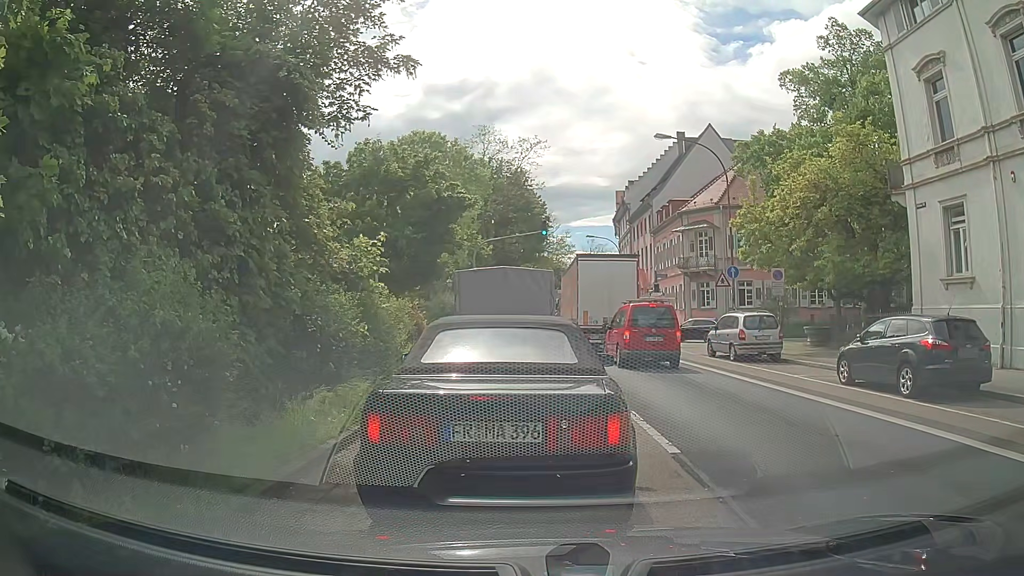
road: primary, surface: asphalt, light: Day
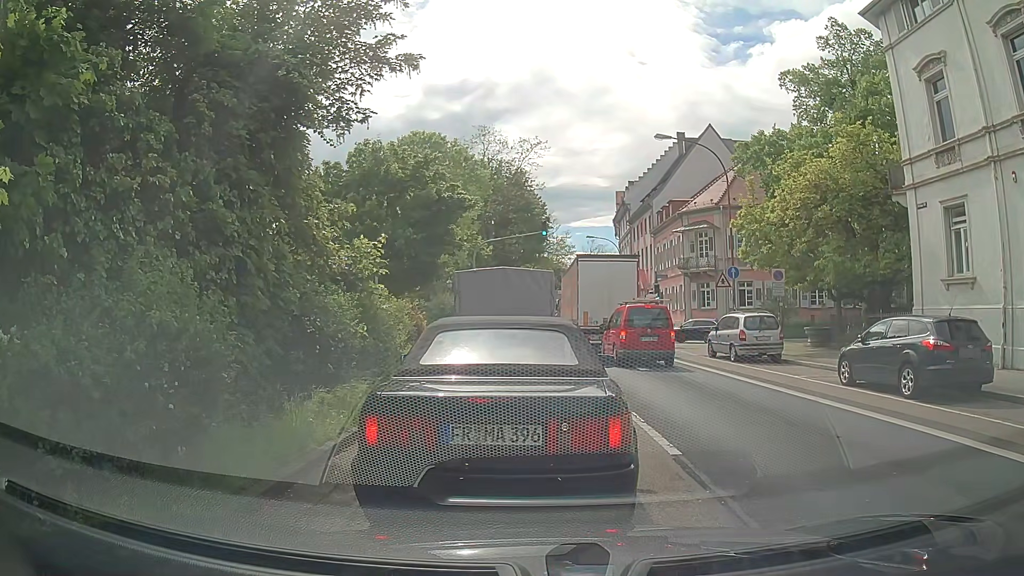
(0.0, +0.1) m; 0°
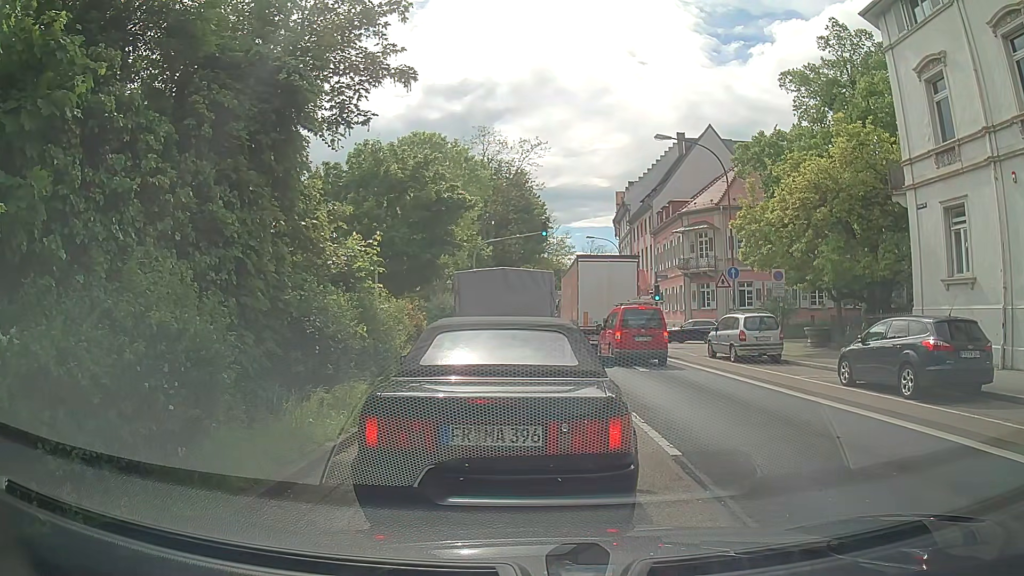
(0.0, +0.1) m; 0°
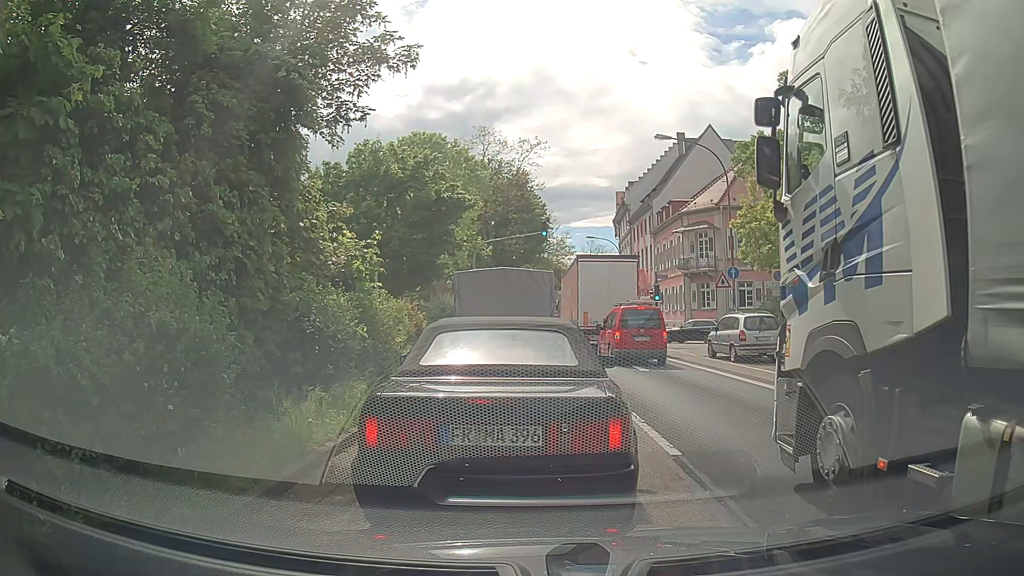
(0.0, 0.0) m; 0°
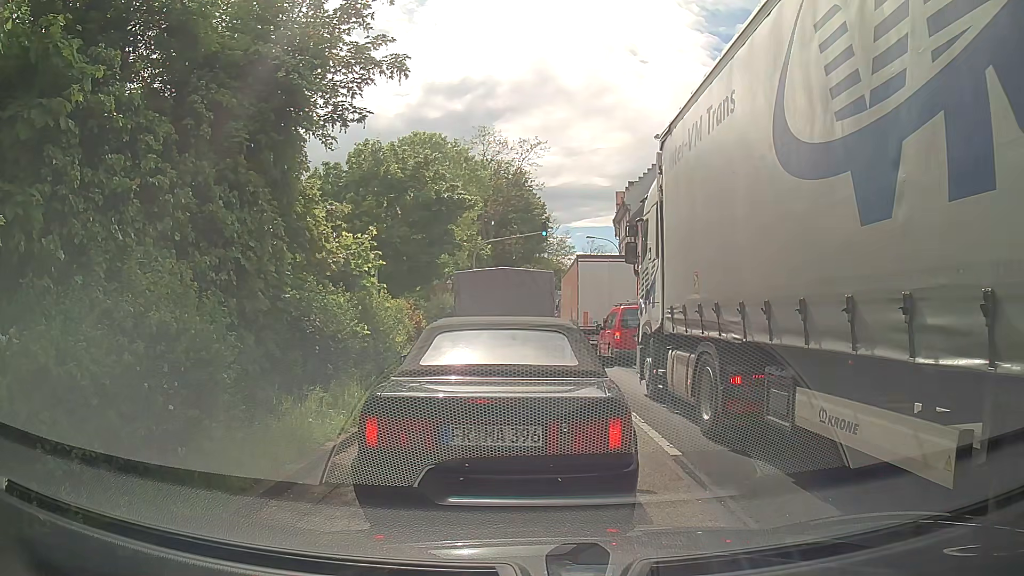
(0.0, 0.0) m; 0°
